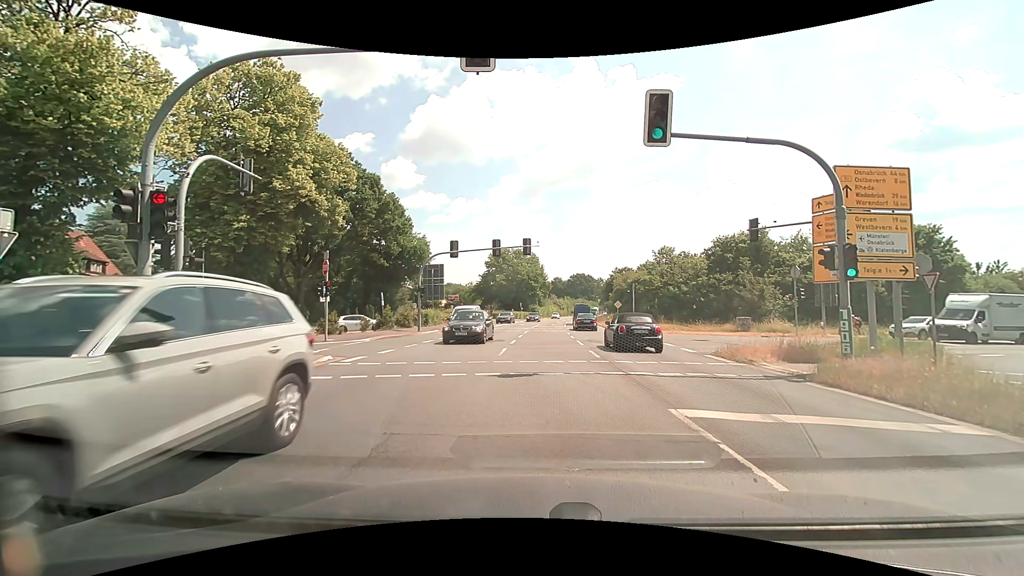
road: primary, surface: asphalt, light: Day
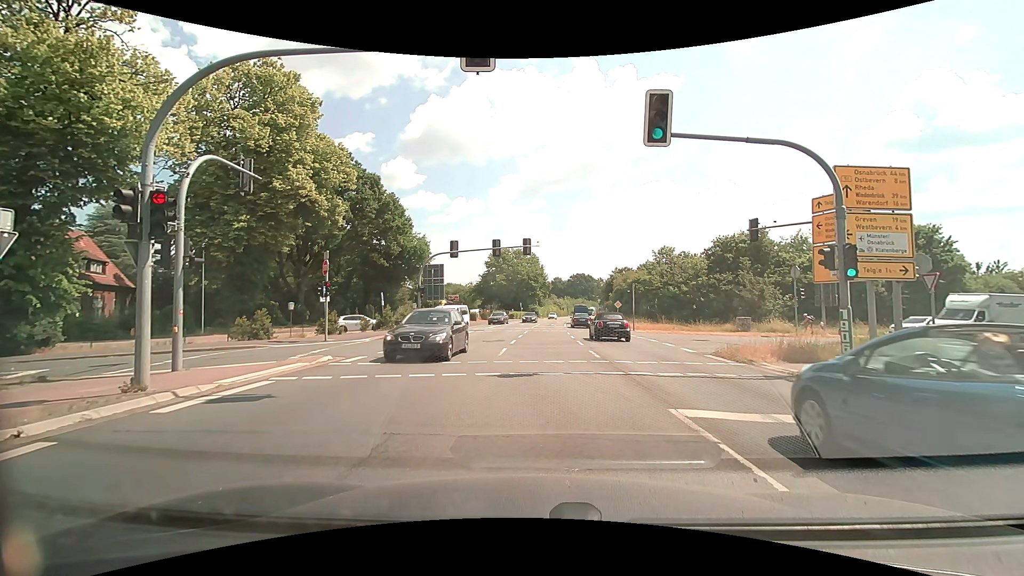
(0.0, 0.0) m; 0°
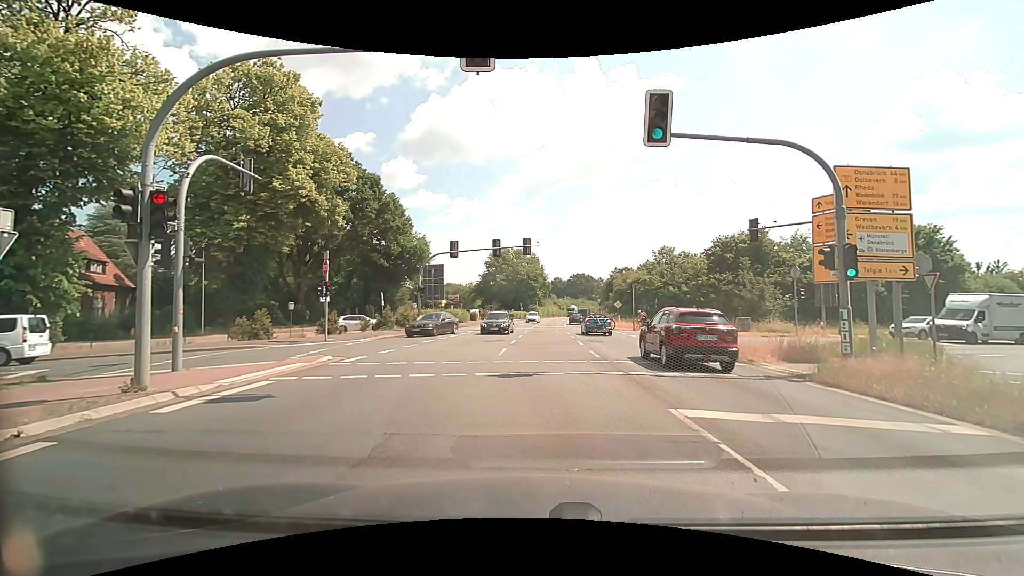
(0.0, 0.0) m; 0°
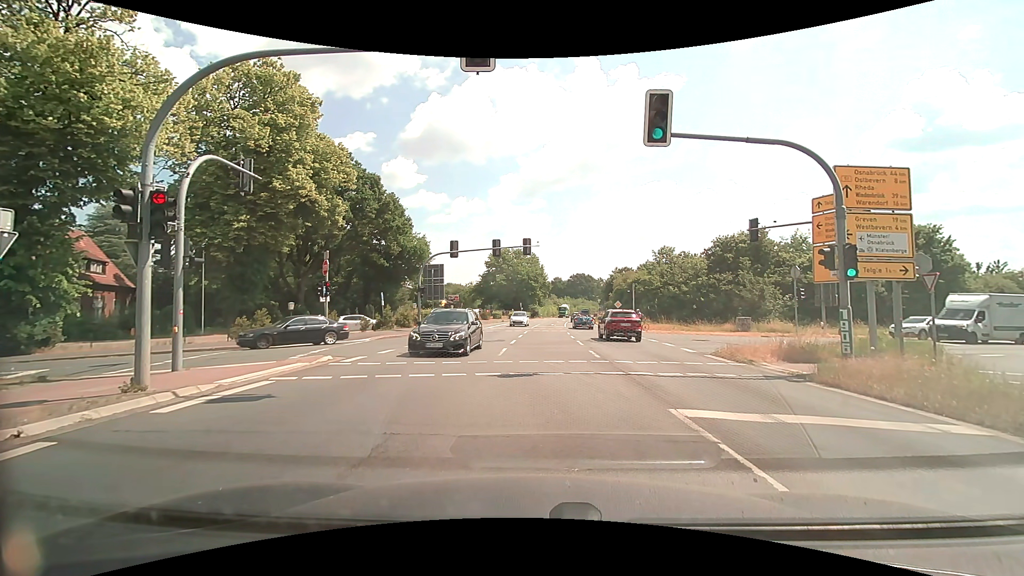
(0.0, 0.0) m; 0°
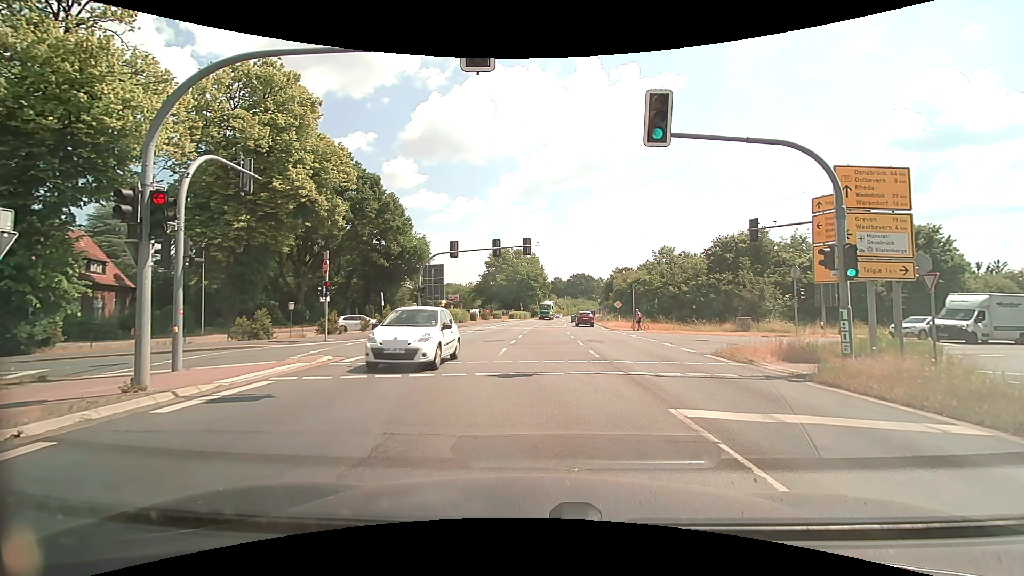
(0.0, 0.0) m; 0°
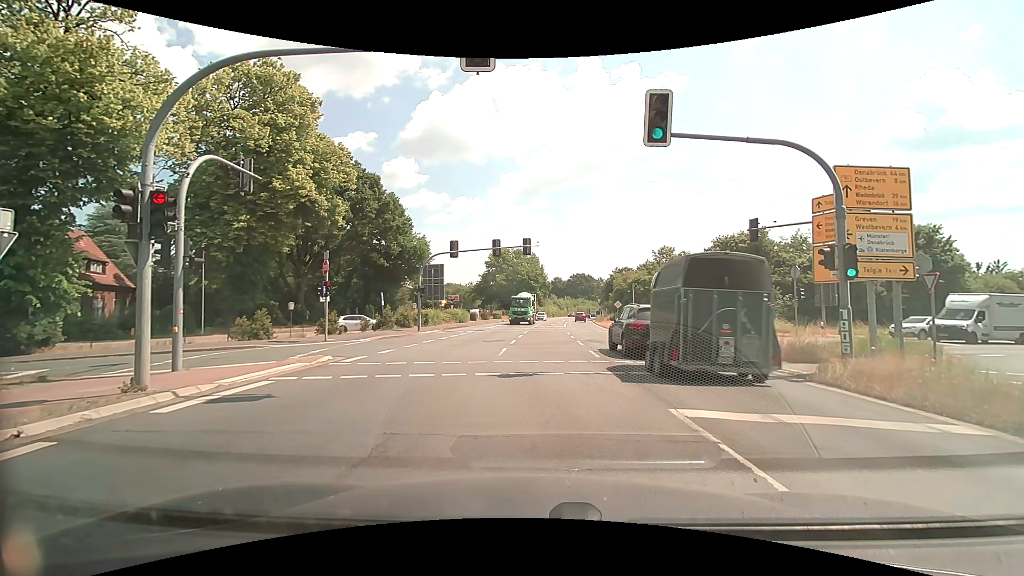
(0.0, 0.0) m; 0°
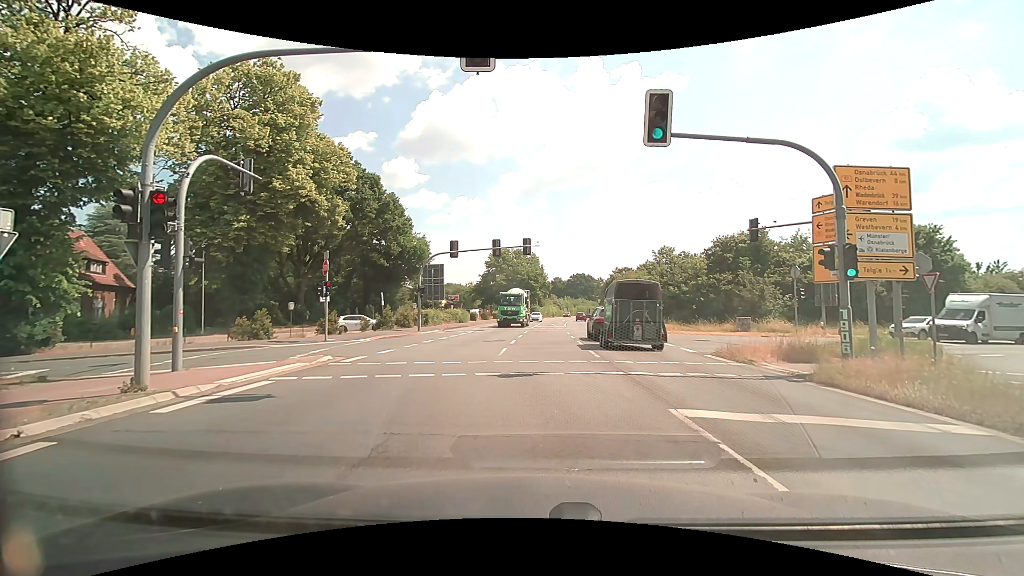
(0.0, 0.0) m; 0°
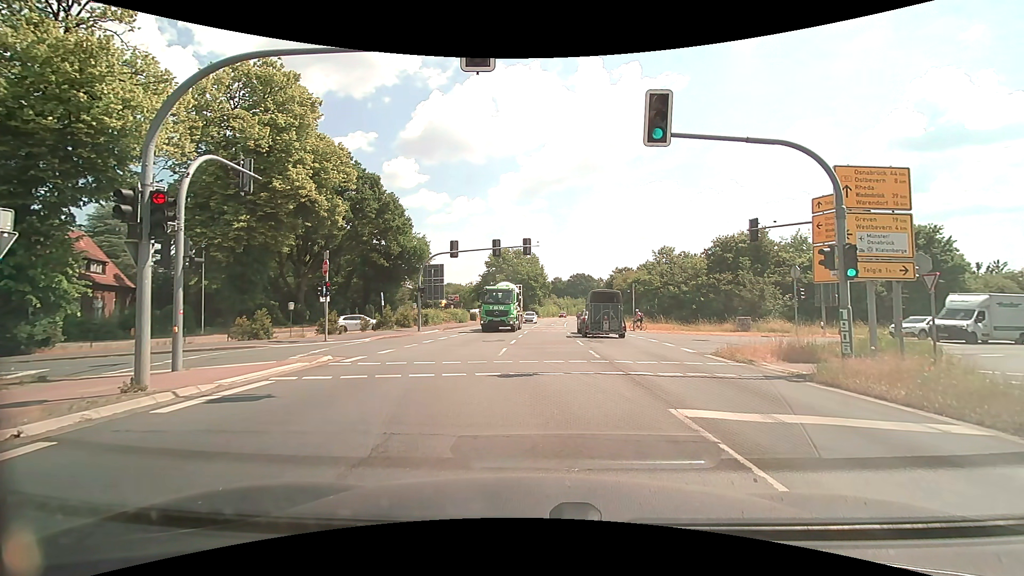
(0.0, 0.0) m; 0°
(0, +10) (-4, +19) (-13, +23) (-22, +21) (-32, +18) (-42, +15) (-51, +12) (-60, +9) (-70, +6) (-79, +2) m
